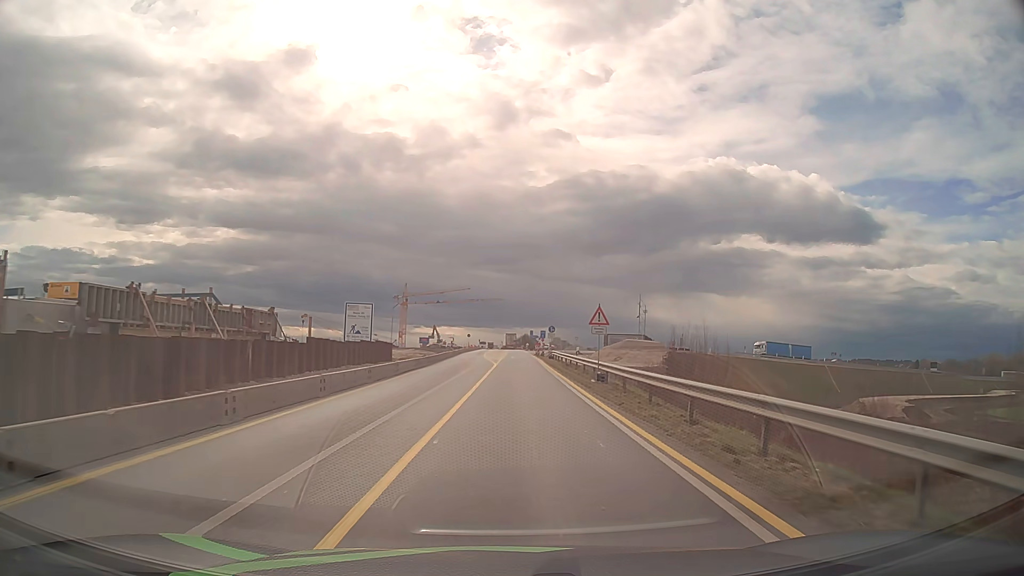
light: Day
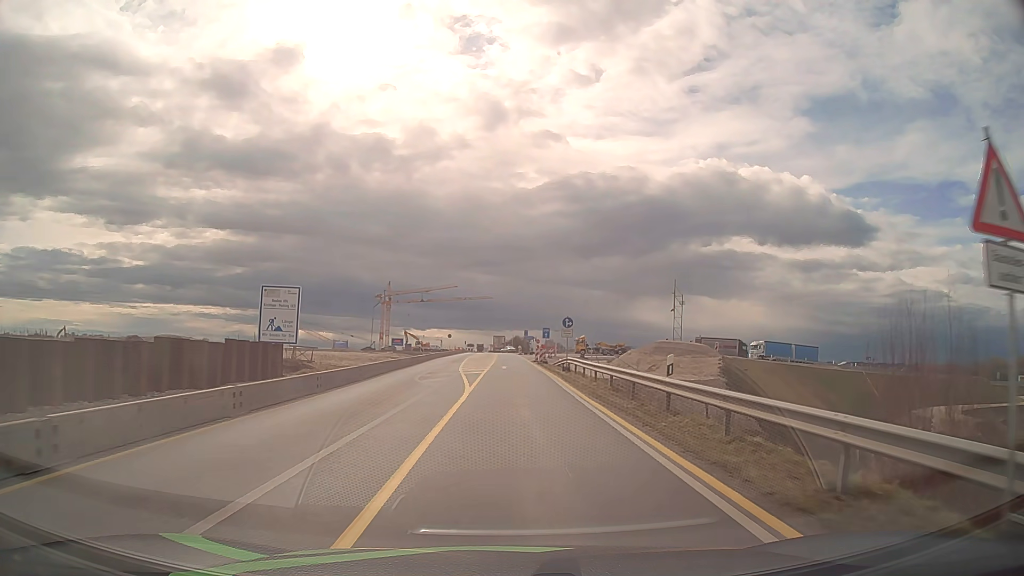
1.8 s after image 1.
(+0.3, +22.8) m; +1°
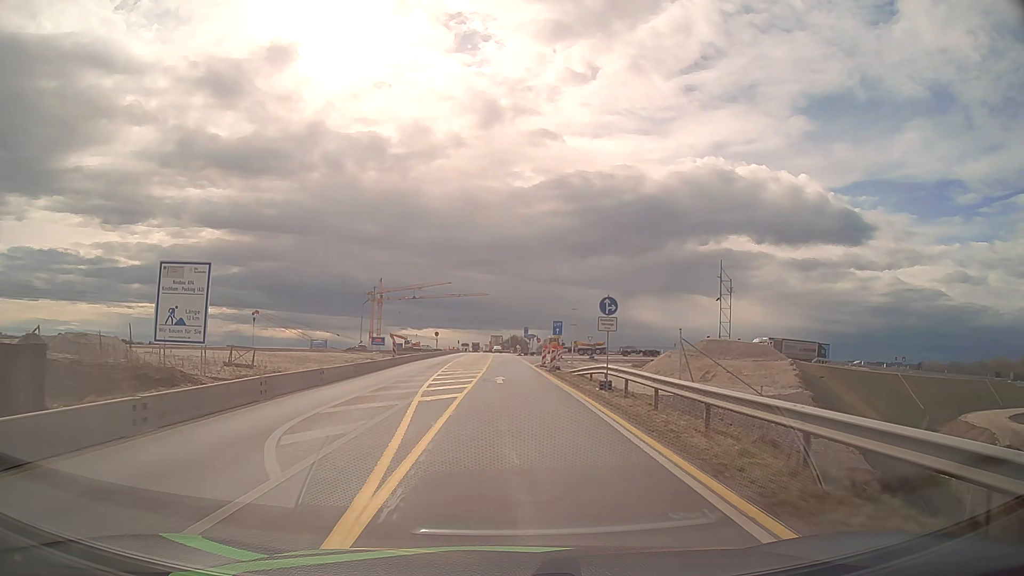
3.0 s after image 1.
(+0.1, +15.2) m; 0°
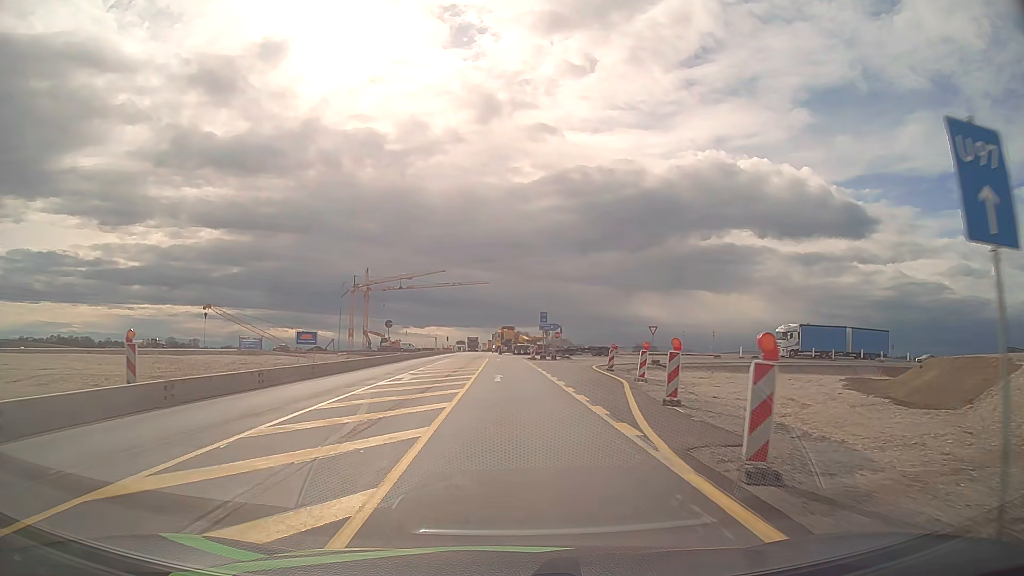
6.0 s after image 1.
(0.0, +38.0) m; 0°
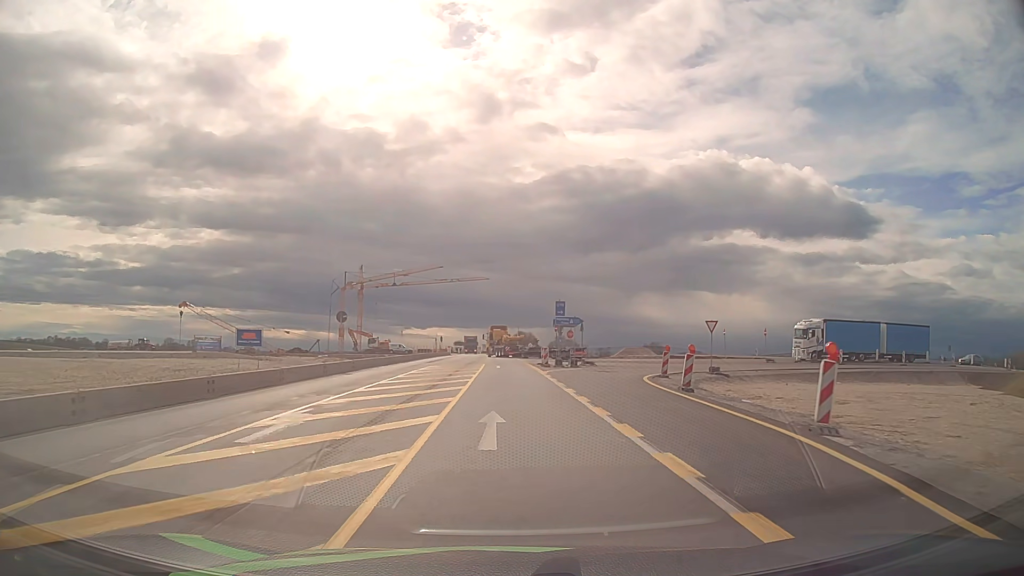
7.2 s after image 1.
(-0.1, +15.2) m; 0°
